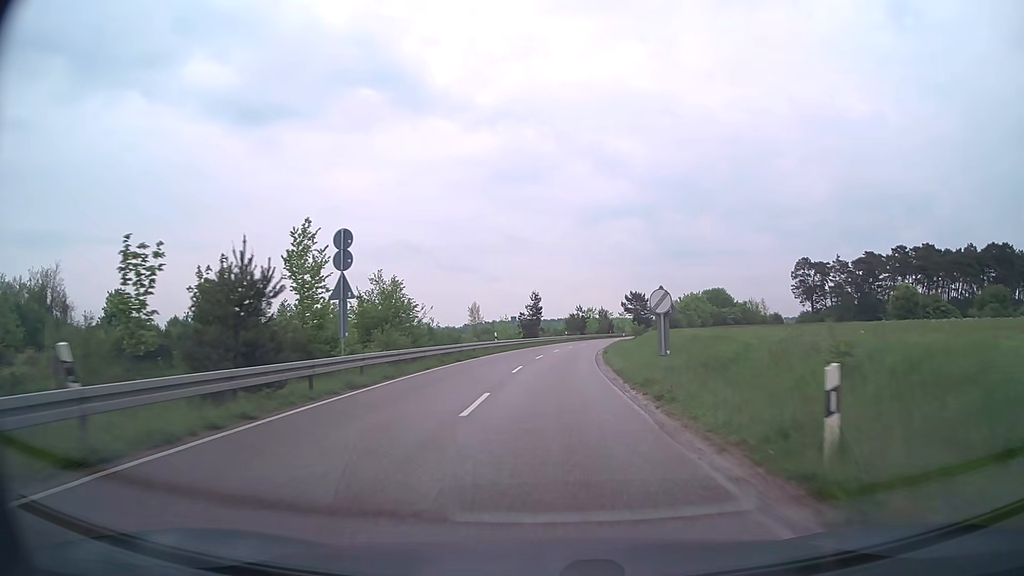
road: secondary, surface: asphalt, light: Day
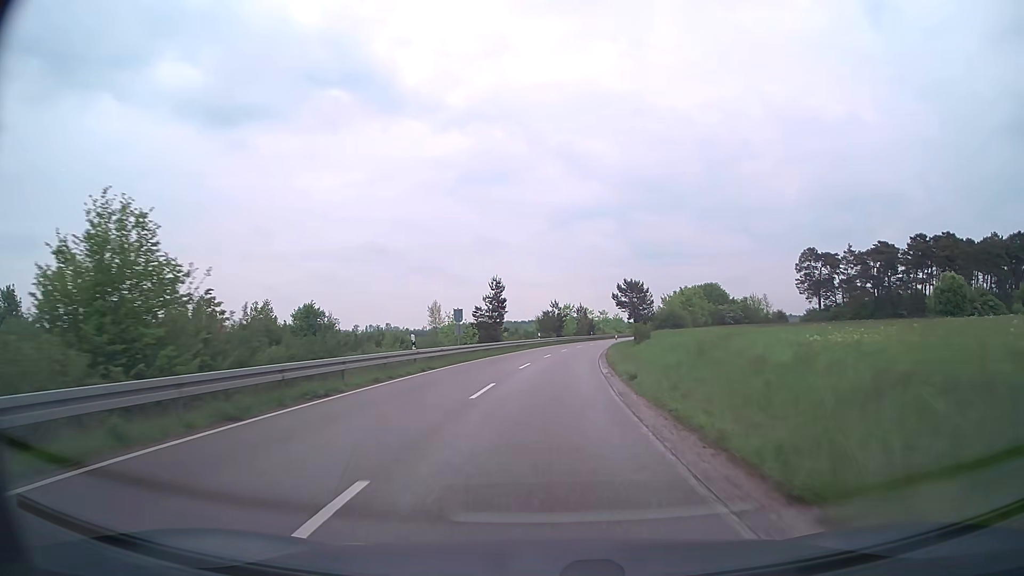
(+0.4, +21.1) m; +2°
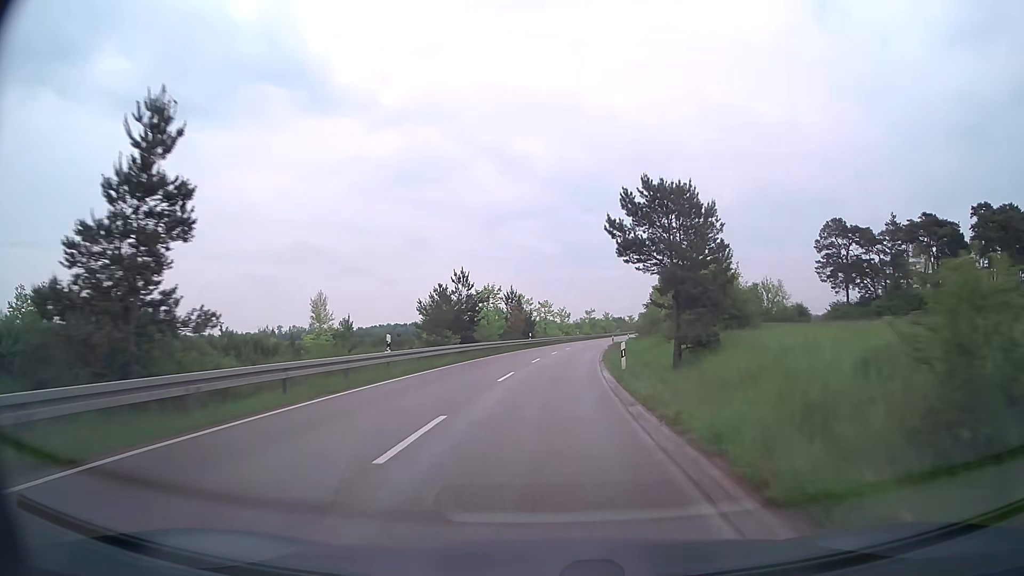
(+2.2, +43.2) m; +6°
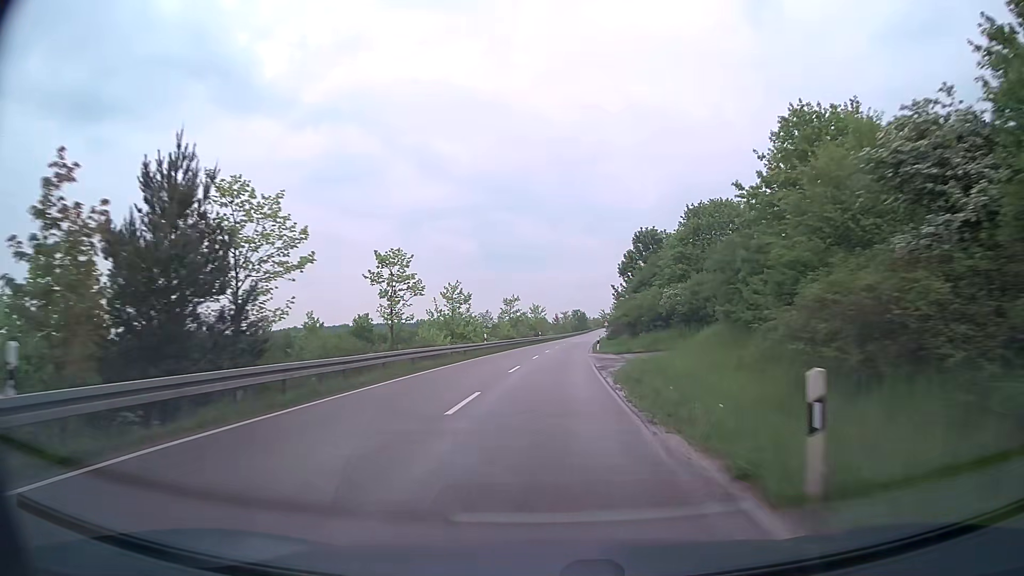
(+3.5, +55.7) m; +7°
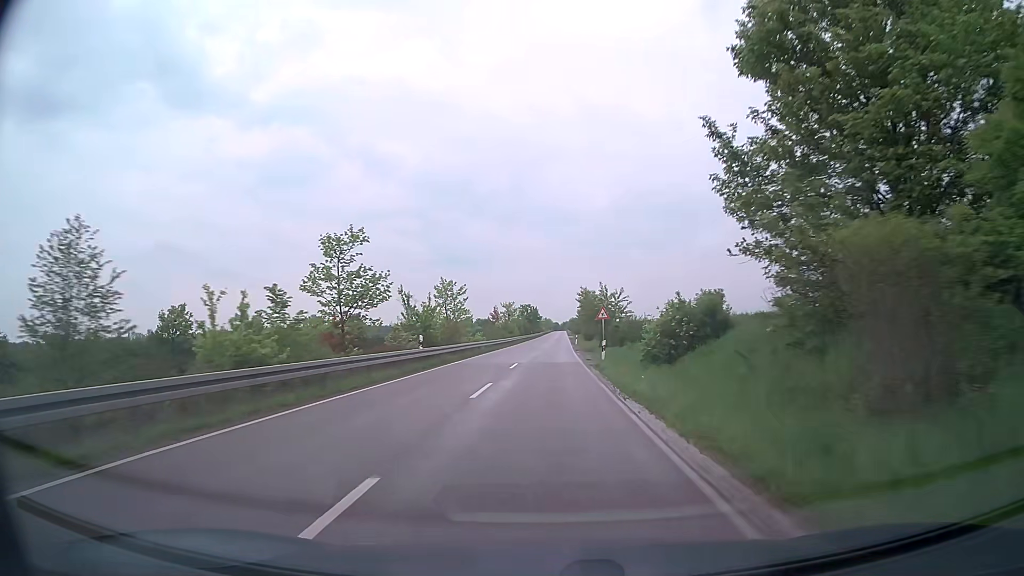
(+2.4, +57.4) m; +4°
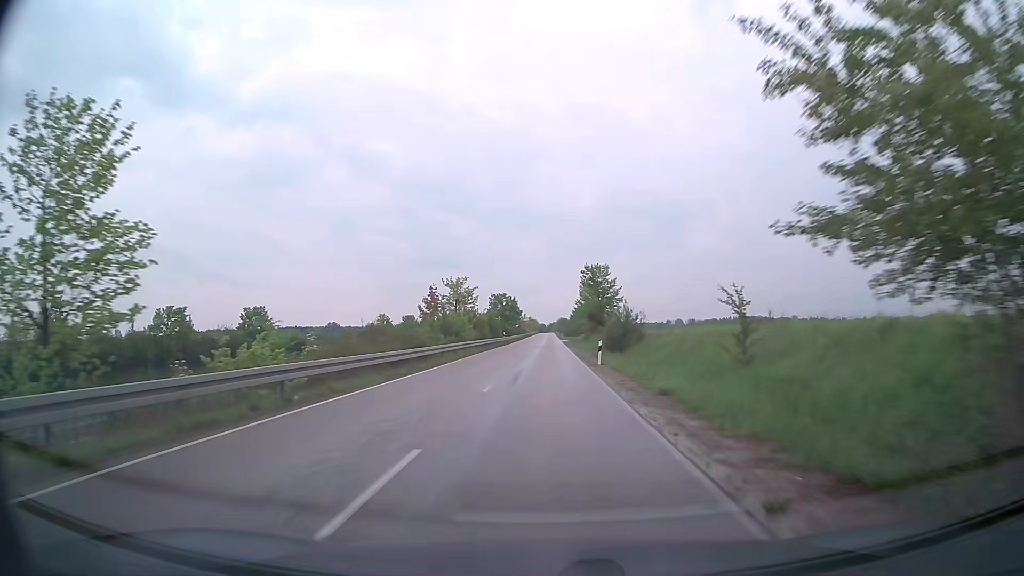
(+0.7, +47.1) m; +1°
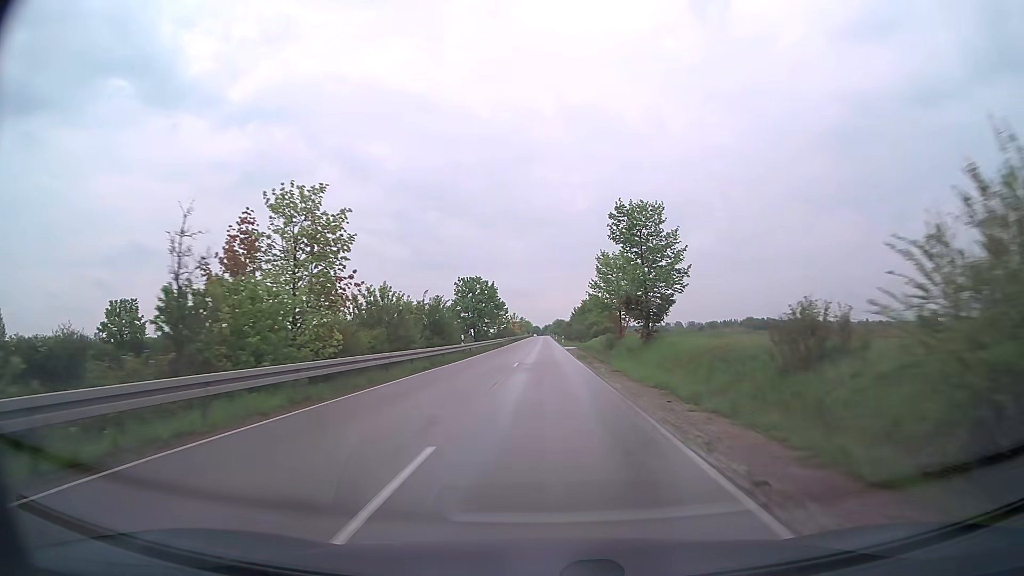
(+0.1, +35.7) m; 0°
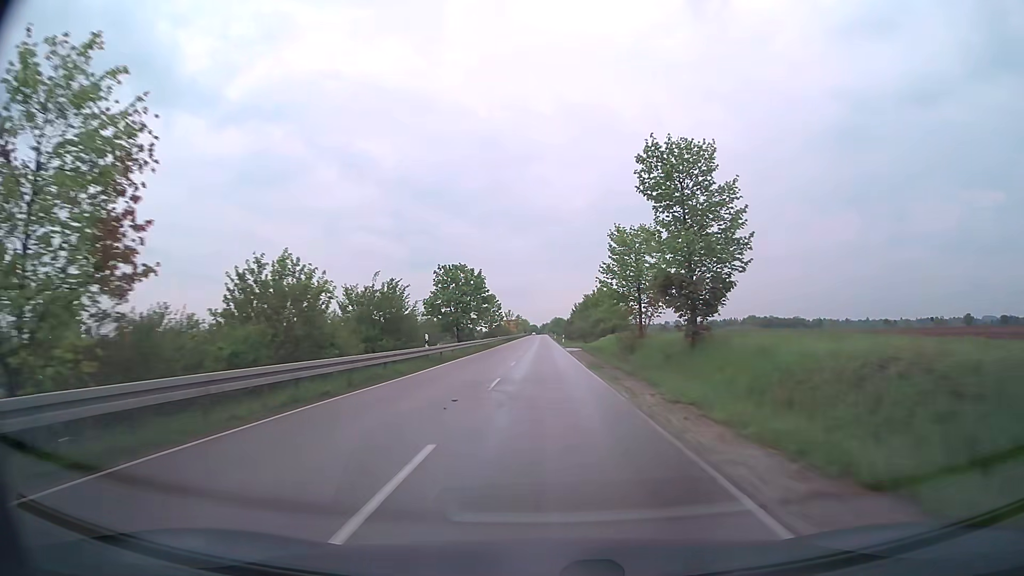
(0.0, +12.0) m; 0°
(0, +10) (0, +20) (0, +30) (0, +40) (0, +50) (0, +60) (0, +70) (0, +80) (0, +90) (0, +100) m
